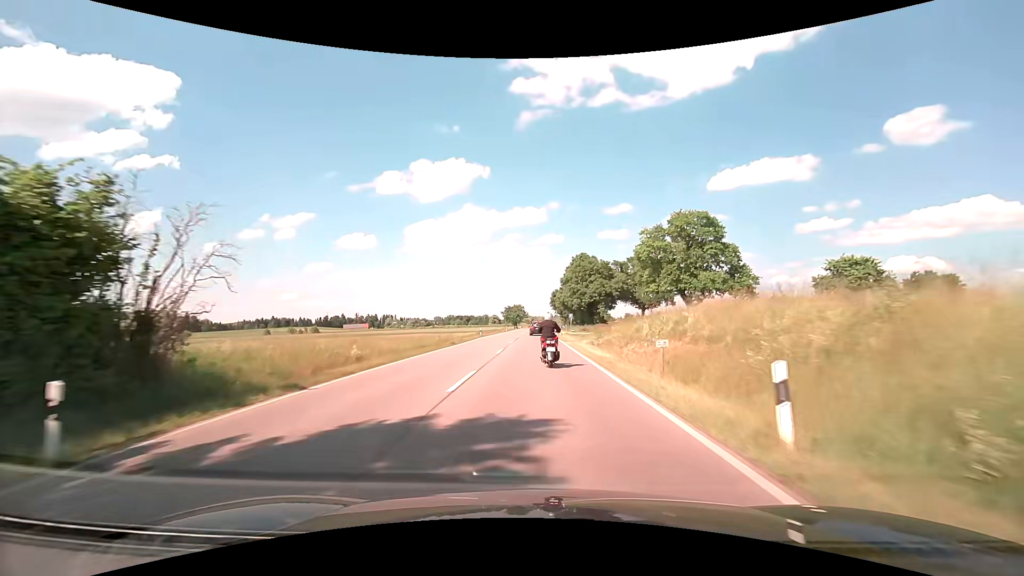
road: secondary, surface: asphalt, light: Day
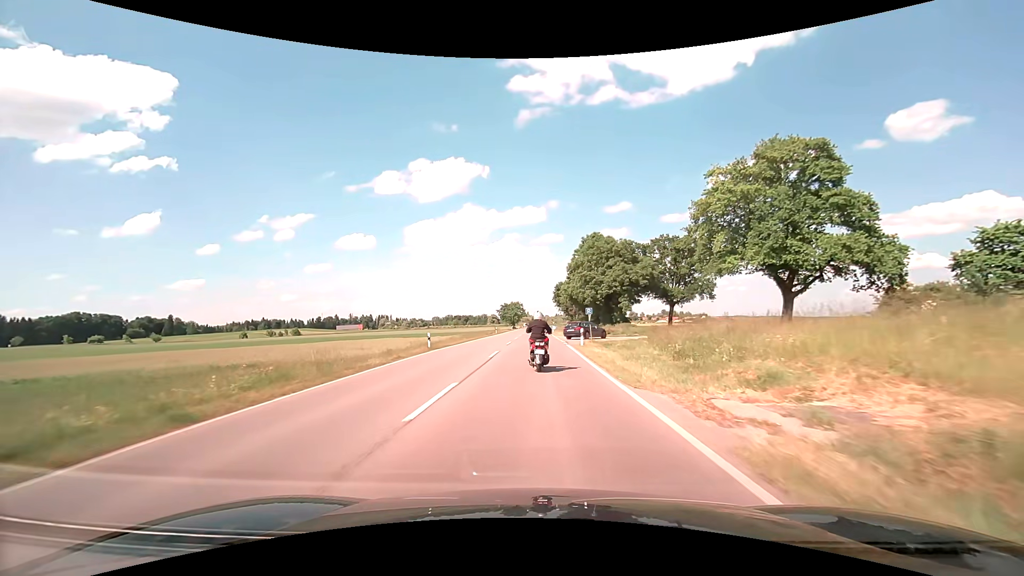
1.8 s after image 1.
(+0.1, +26.4) m; 0°
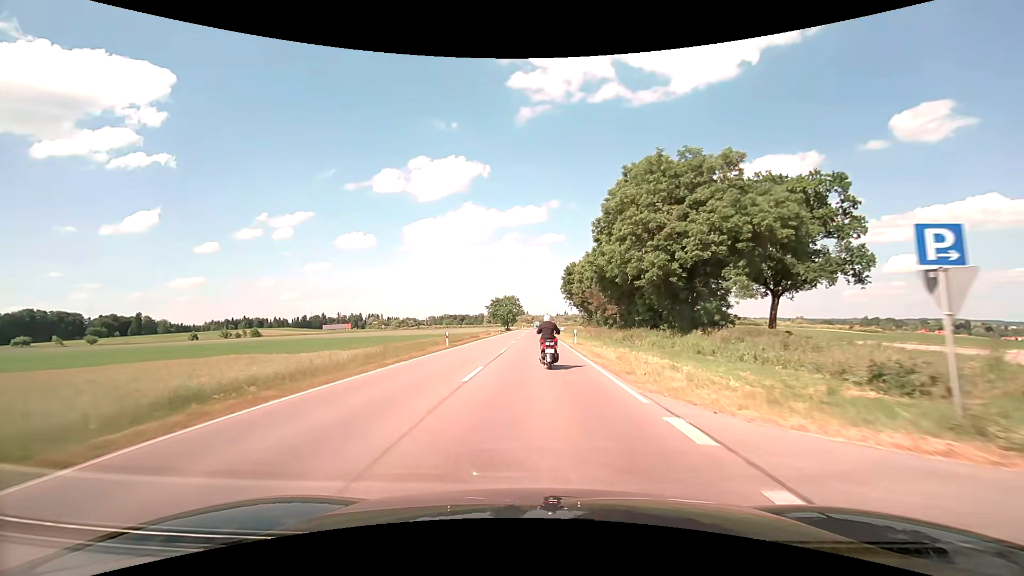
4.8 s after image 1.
(-0.2, +43.6) m; 0°
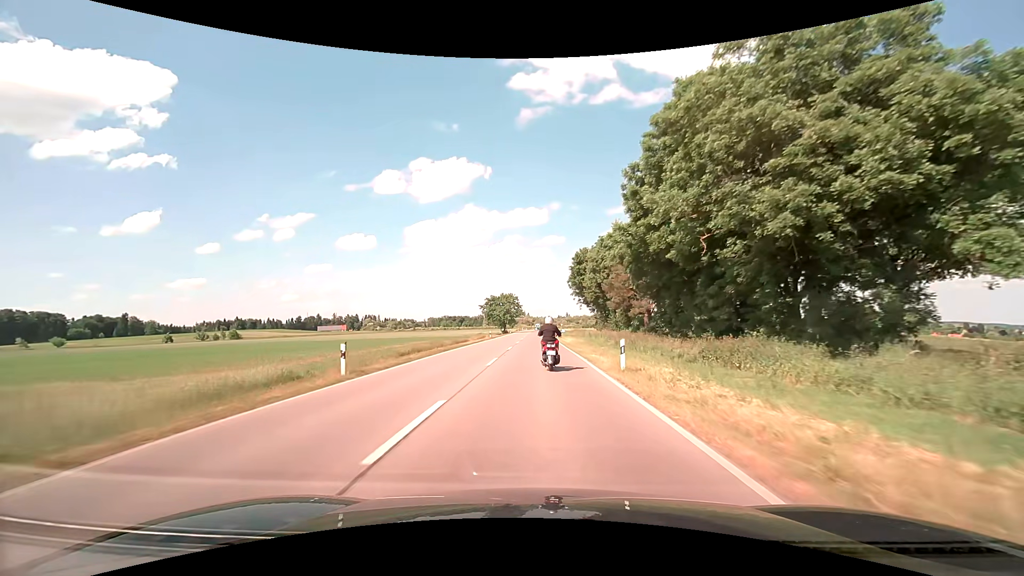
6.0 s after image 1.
(-0.1, +19.0) m; 0°
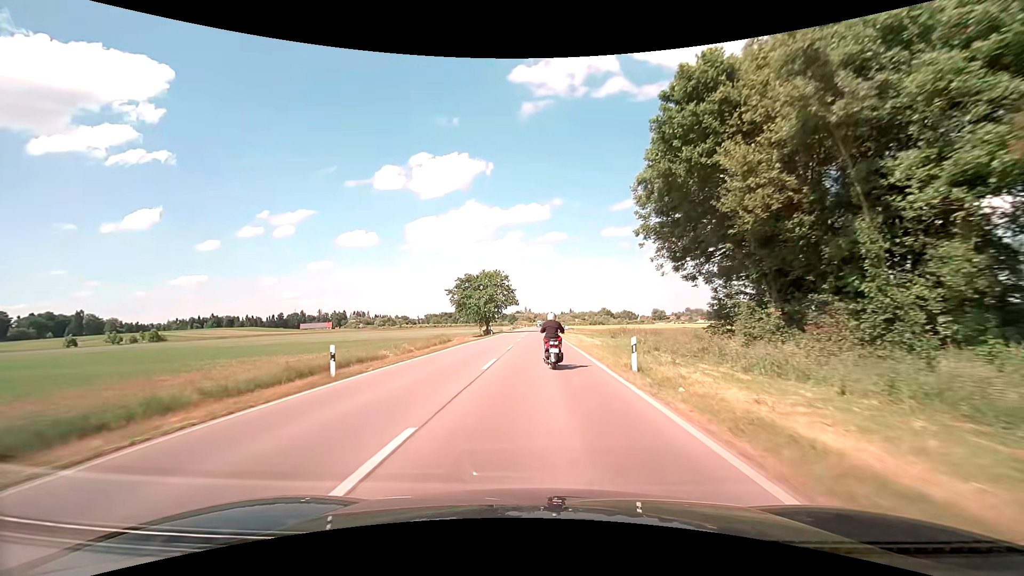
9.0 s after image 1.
(-0.1, +50.9) m; 0°
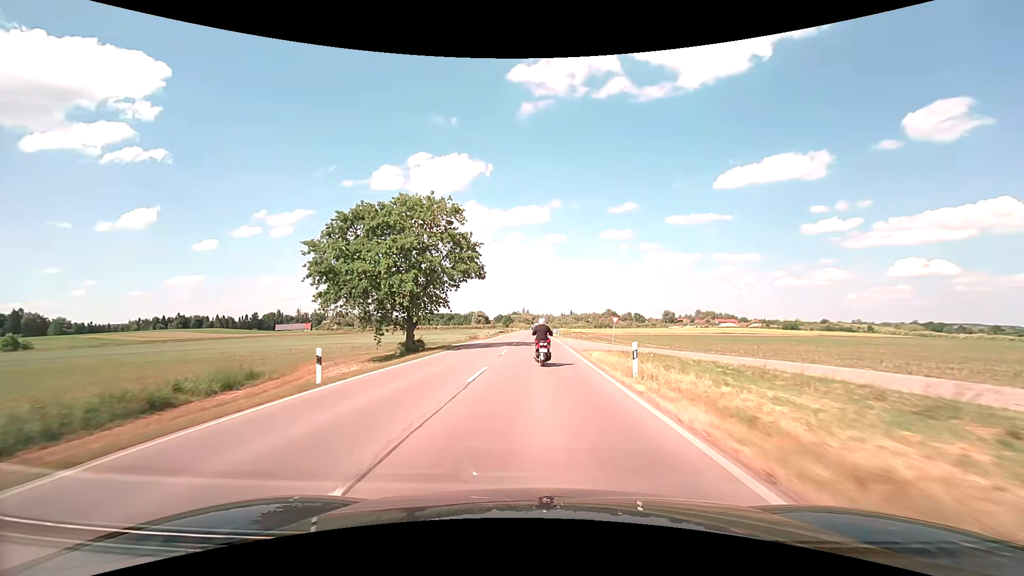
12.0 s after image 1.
(+0.2, +50.6) m; 0°
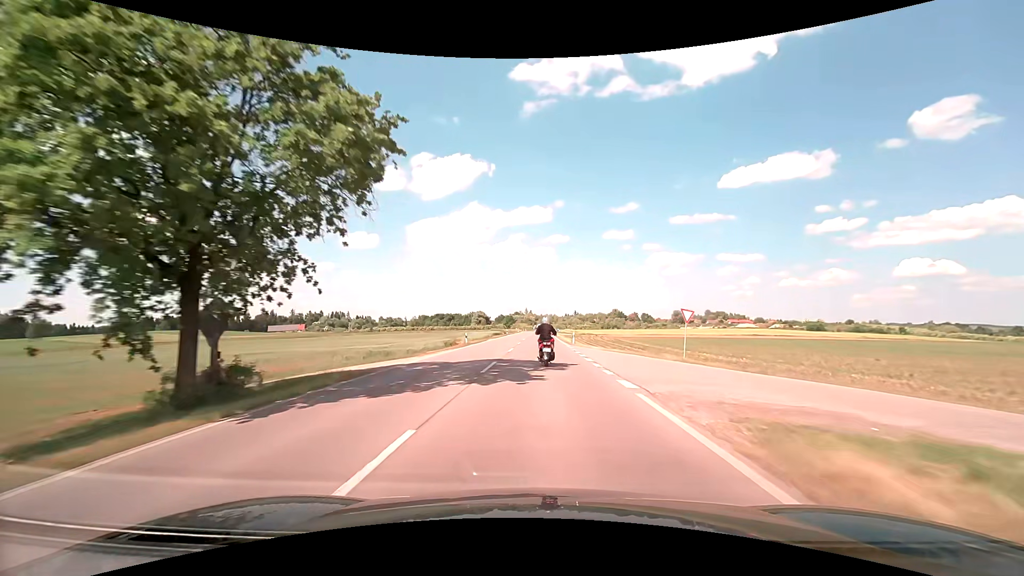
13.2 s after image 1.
(0.0, +22.1) m; 0°
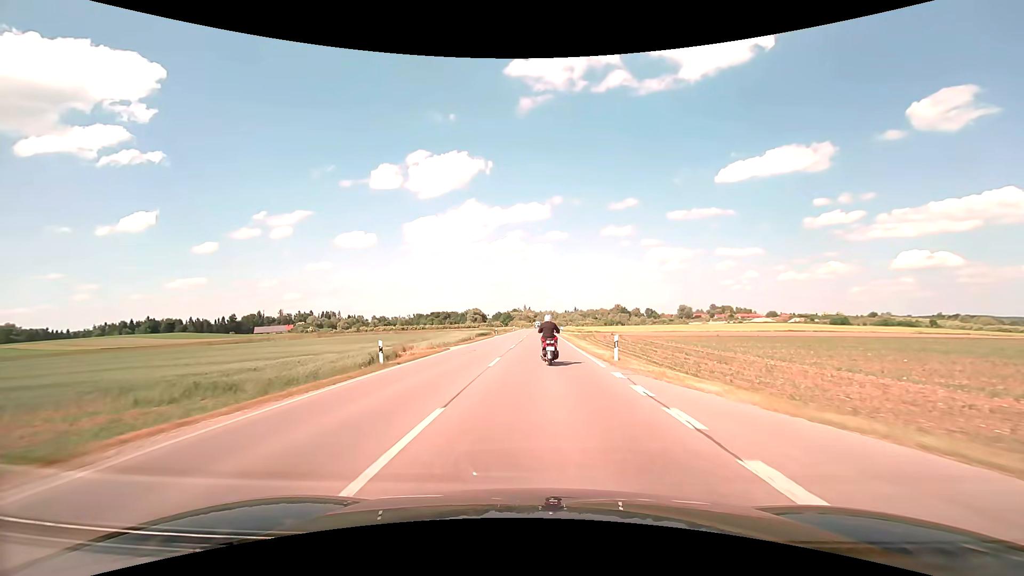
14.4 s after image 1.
(+0.1, +22.3) m; 0°
(0, +10) (0, +20) (0, +30) (0, +40) (0, +50) (0, +60) (0, +70) (0, +80) (+1, +90) (+1, +100) m
